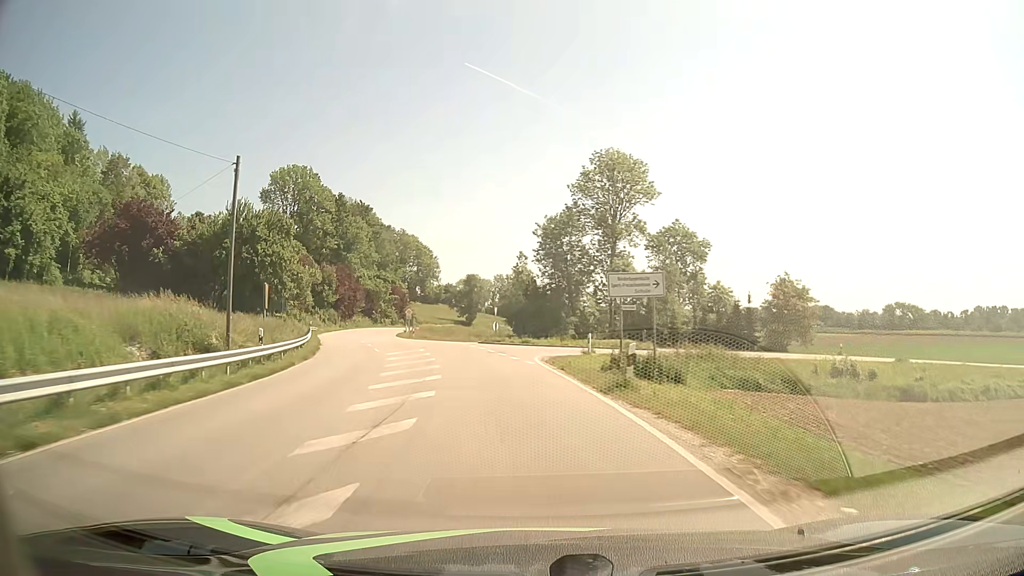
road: secondary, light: Day
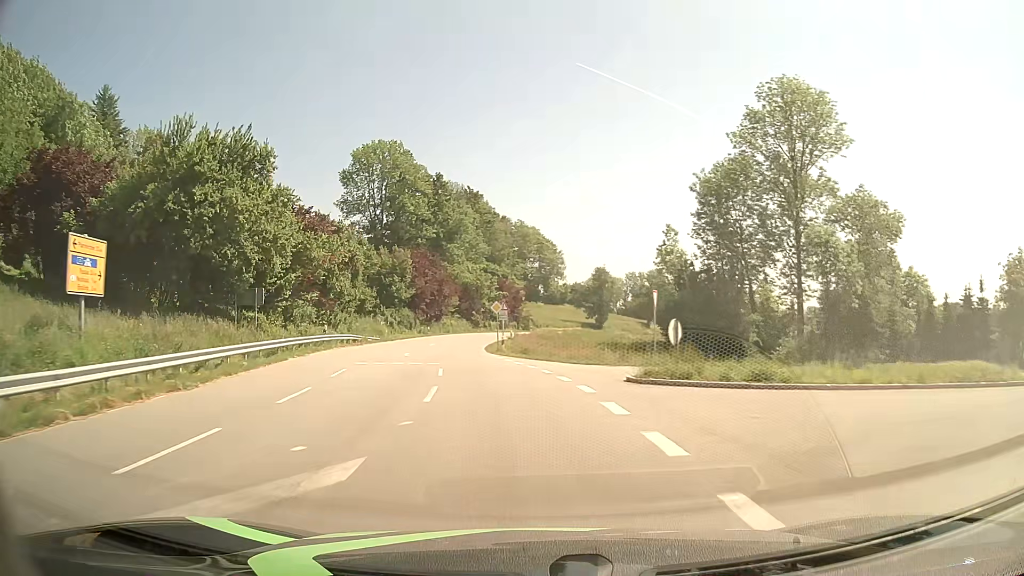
(-2.4, +28.0) m; -11°
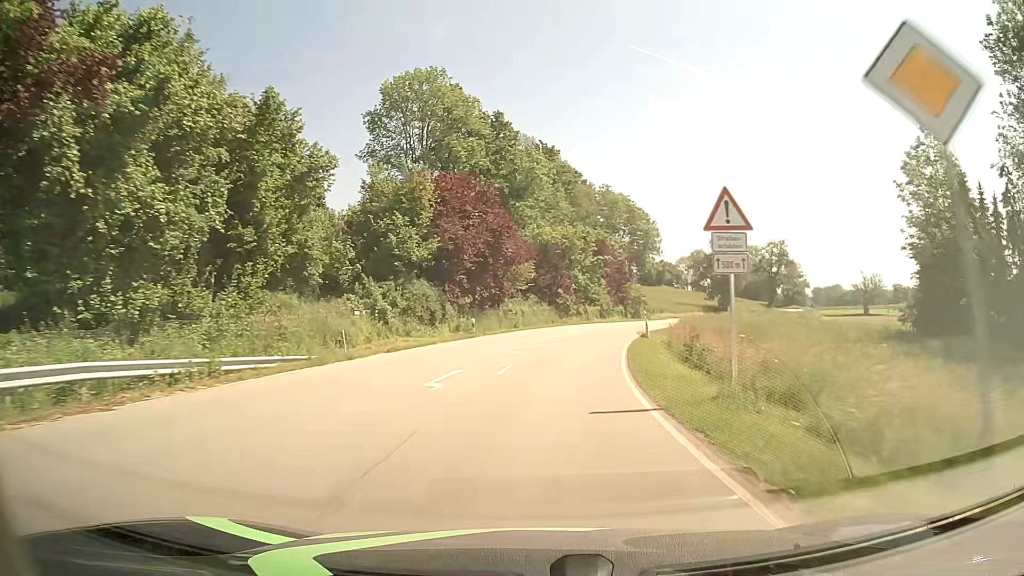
(-3.8, +36.8) m; -6°
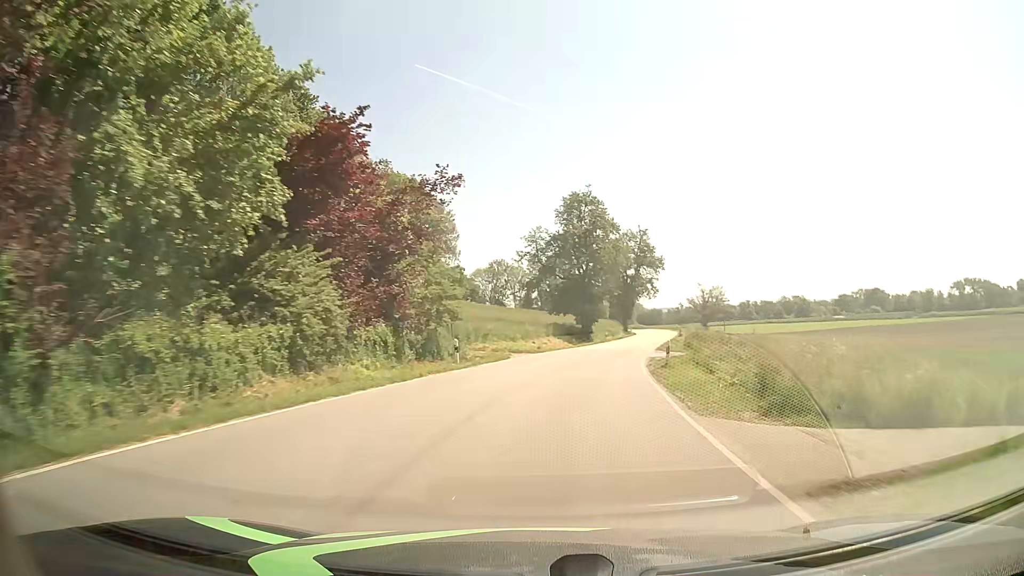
(+6.6, +47.9) m; +19°
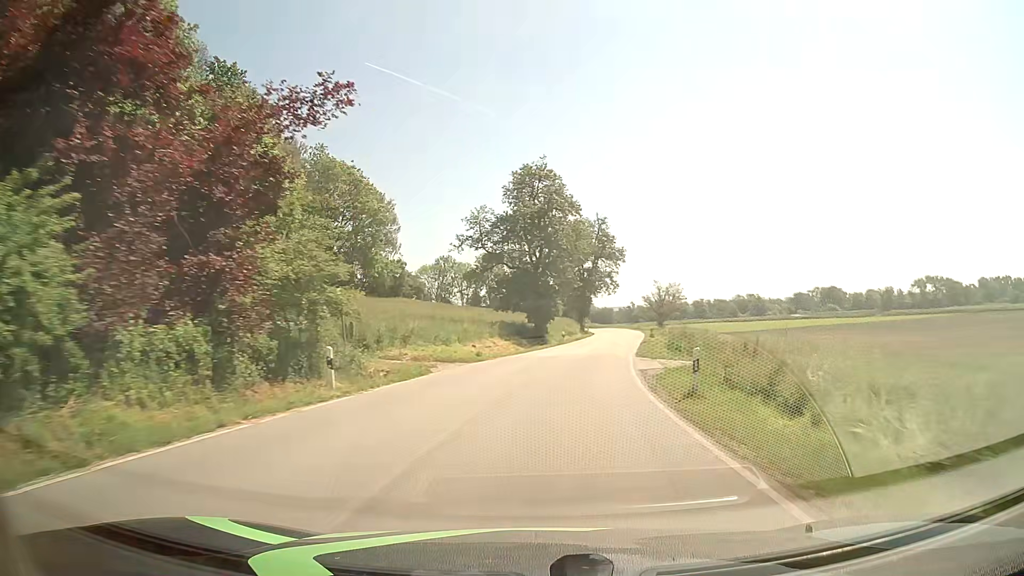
(+0.3, +10.2) m; +4°
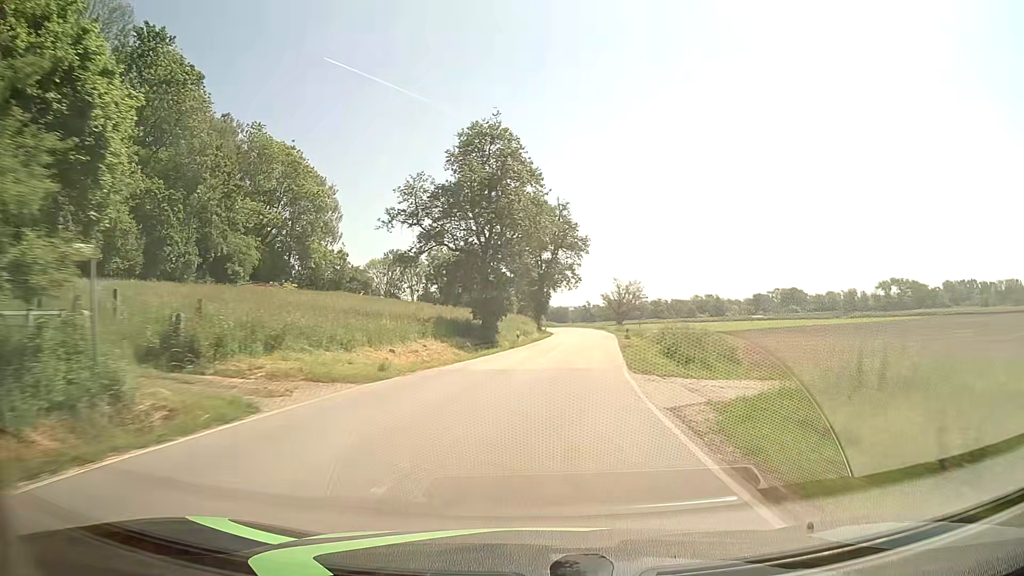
(+0.4, +10.4) m; +4°
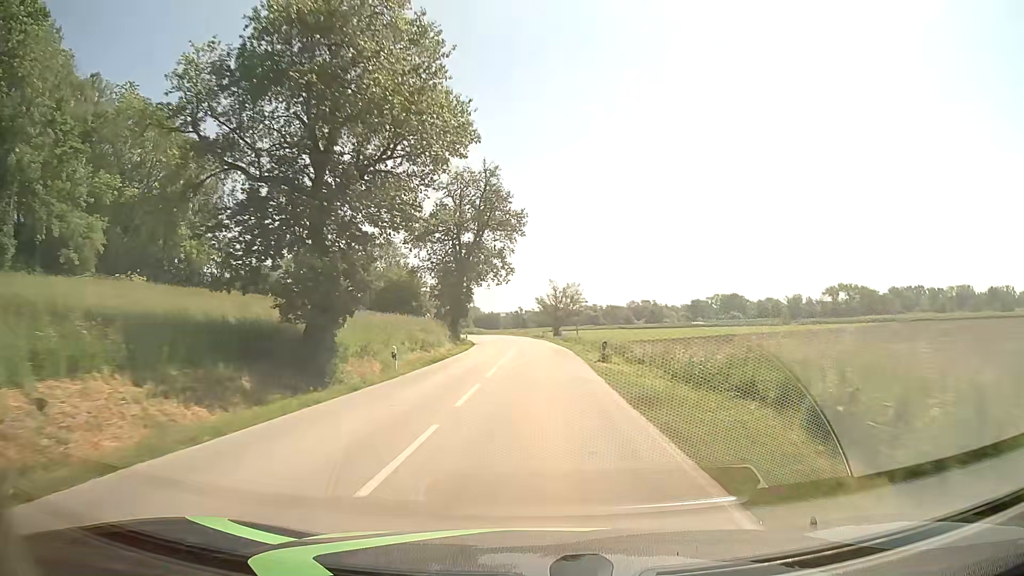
(+1.2, +21.3) m; +5°
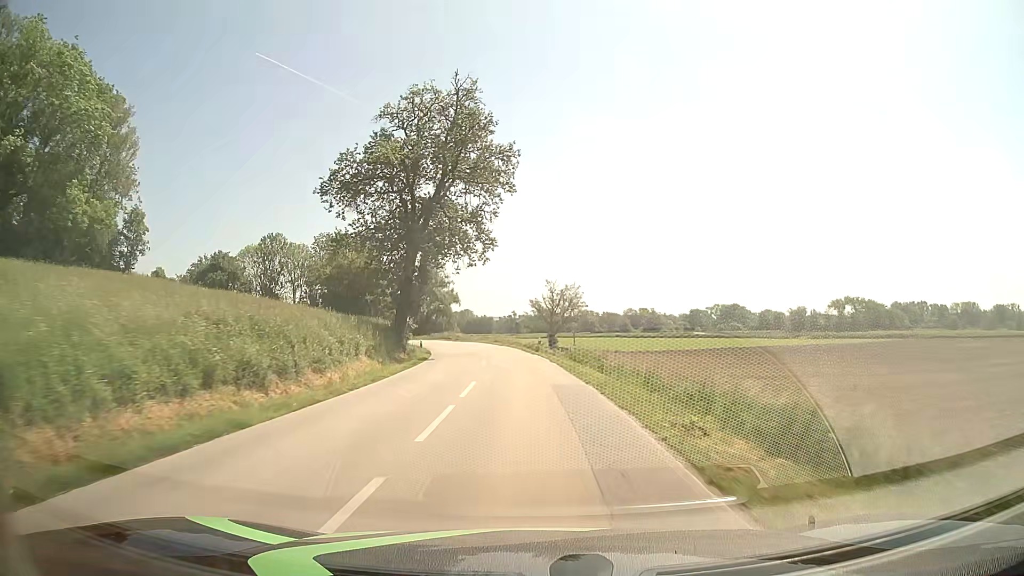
(+0.2, +21.7) m; +1°
(0, +10) (0, +20) (-1, +30) (-2, +40) (-4, +50) (-6, +60) (-9, +69) (-12, +79) (-16, +88) (-20, +97) m
